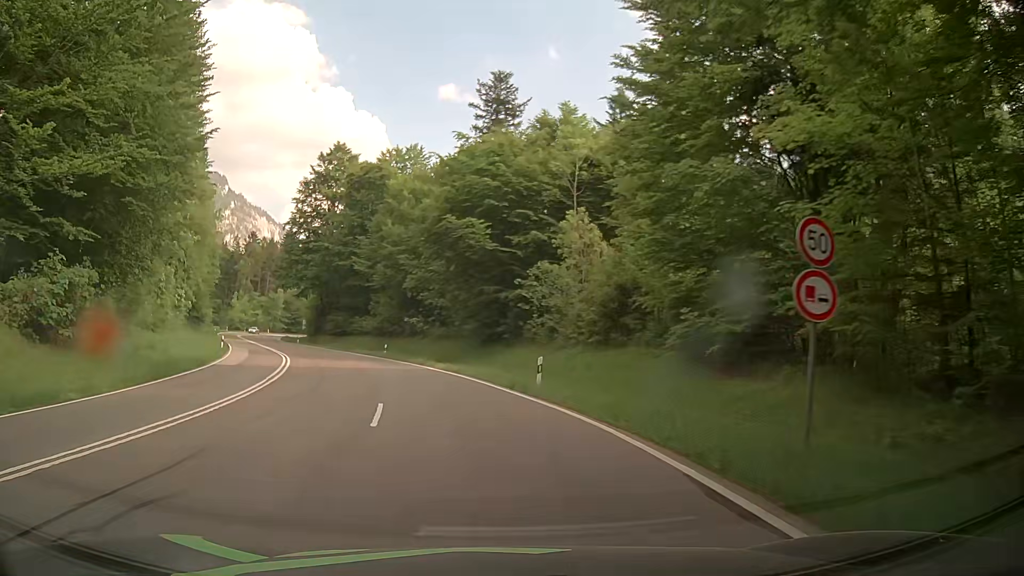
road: primary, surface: asphalt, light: Day
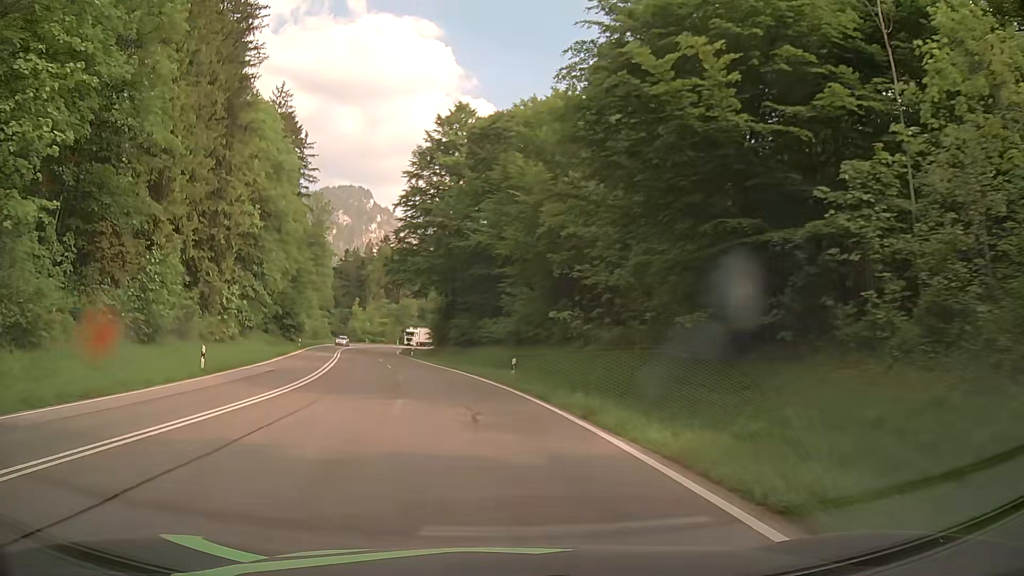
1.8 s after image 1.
(-2.5, +22.8) m; -13°
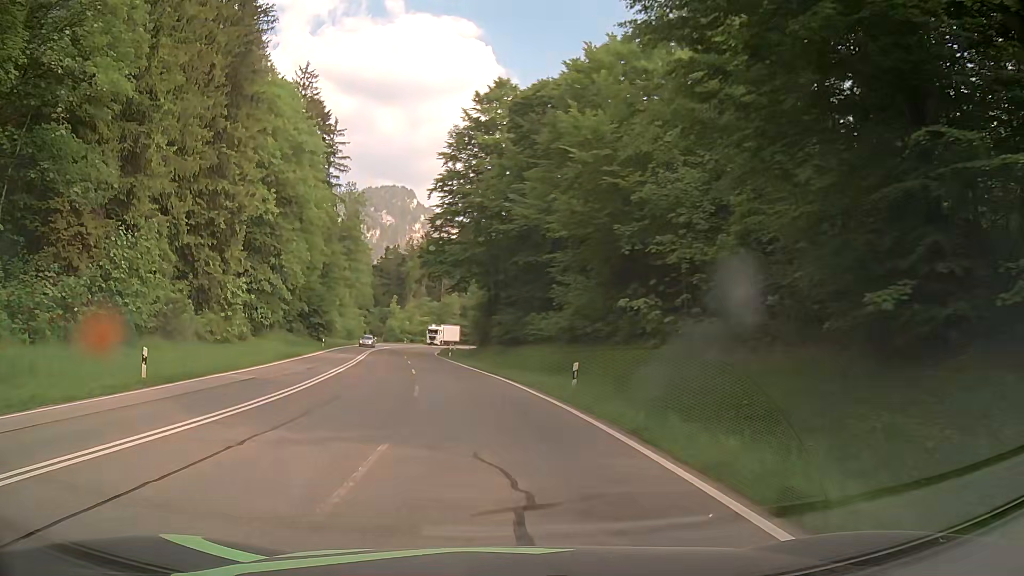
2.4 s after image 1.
(-0.2, +7.6) m; -4°
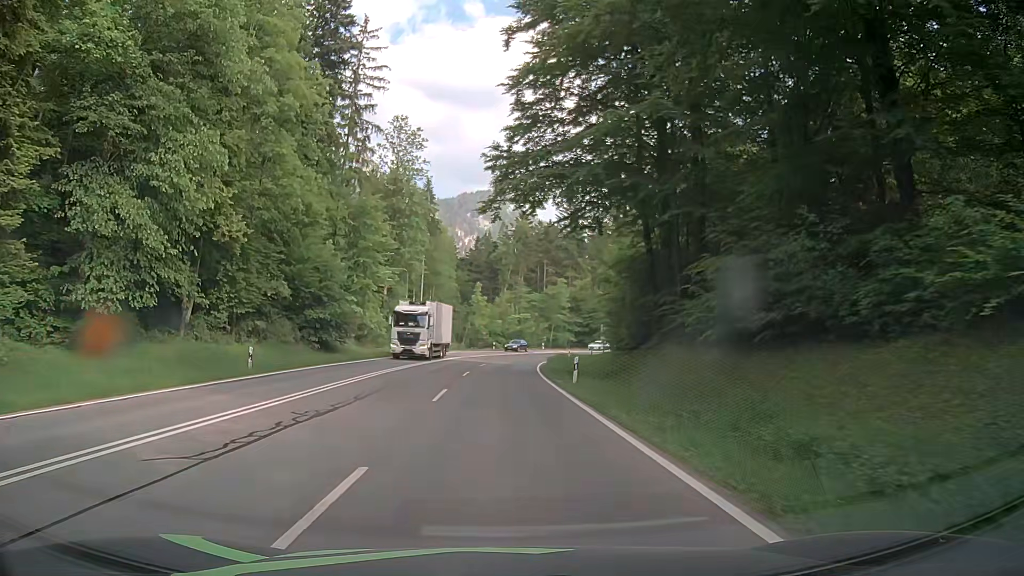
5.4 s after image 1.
(-3.7, +38.1) m; -9°
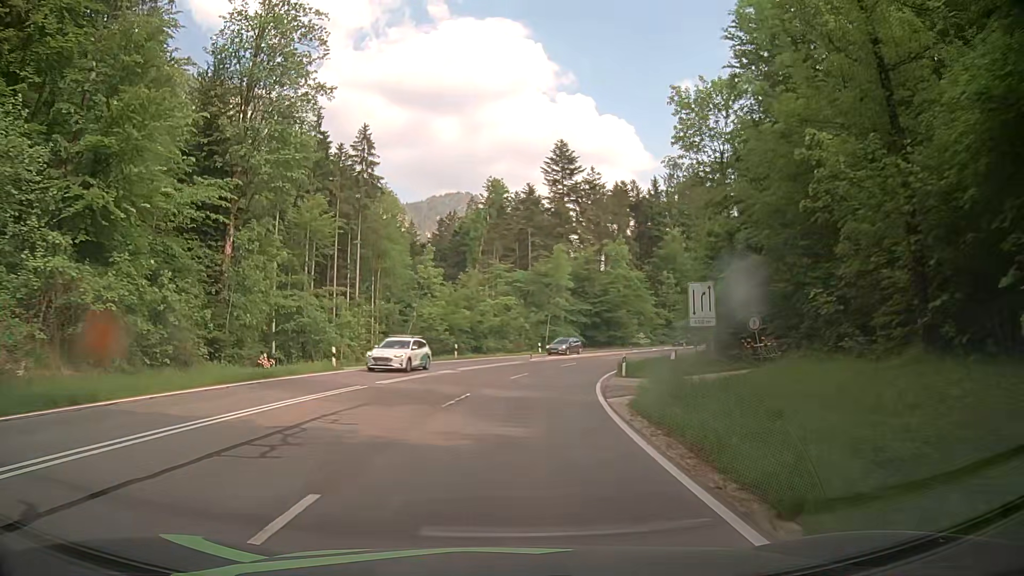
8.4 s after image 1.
(+0.2, +38.2) m; +2°
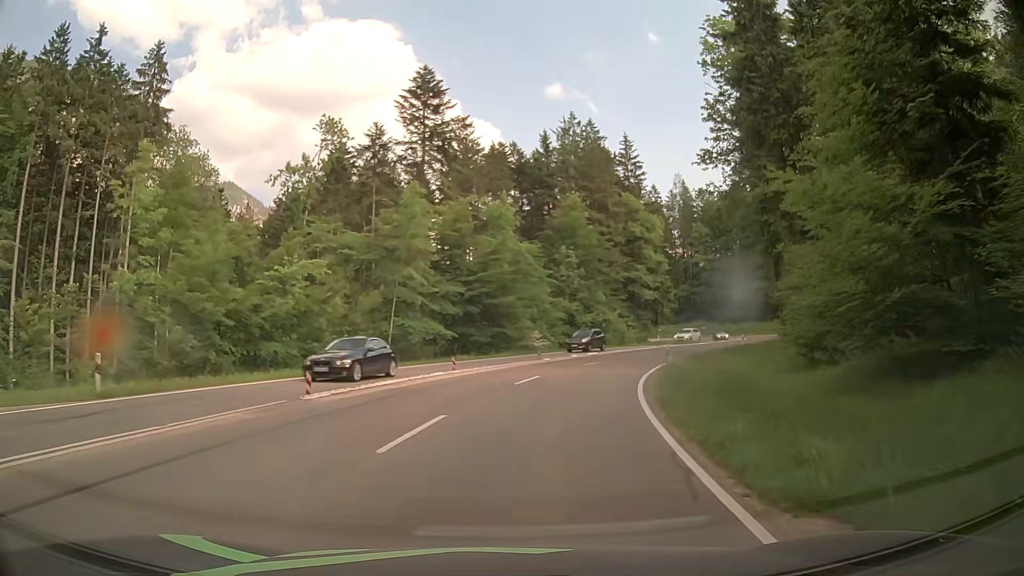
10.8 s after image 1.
(+2.5, +30.3) m; +12°
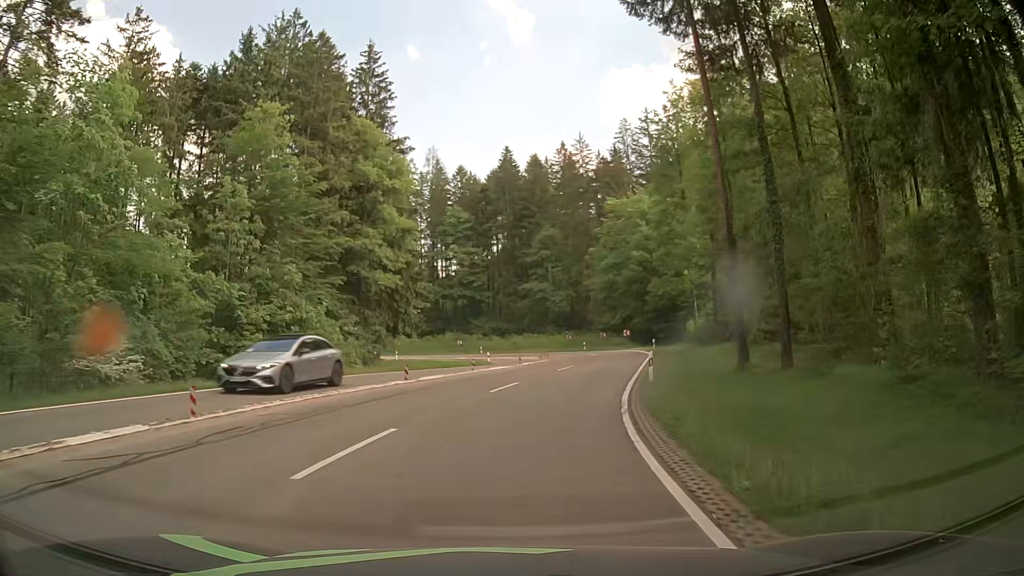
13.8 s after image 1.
(+7.3, +36.9) m; +22°
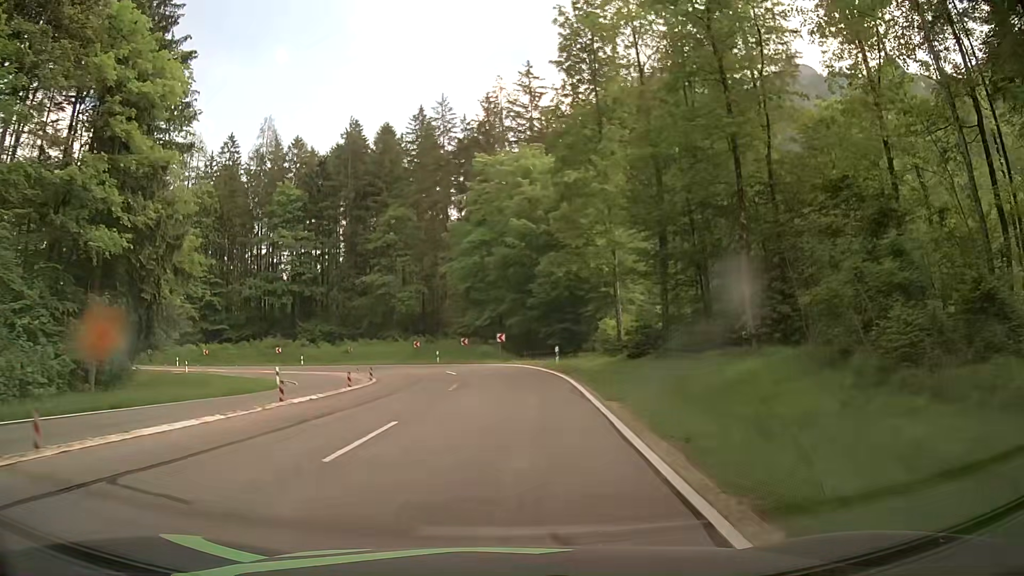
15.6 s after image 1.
(+2.4, +22.6) m; +12°
(0, +10) (+1, +20) (0, +30) (-2, +40) (-6, +49) (-12, +57) (-19, +64) (-28, +68) (-38, +71) (-48, +71) m
